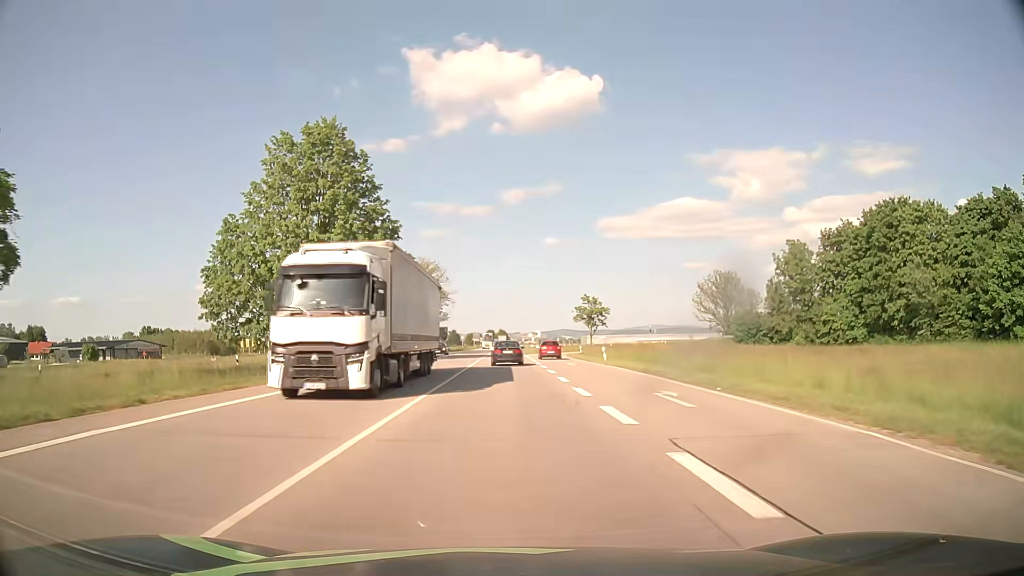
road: primary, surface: asphalt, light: Day
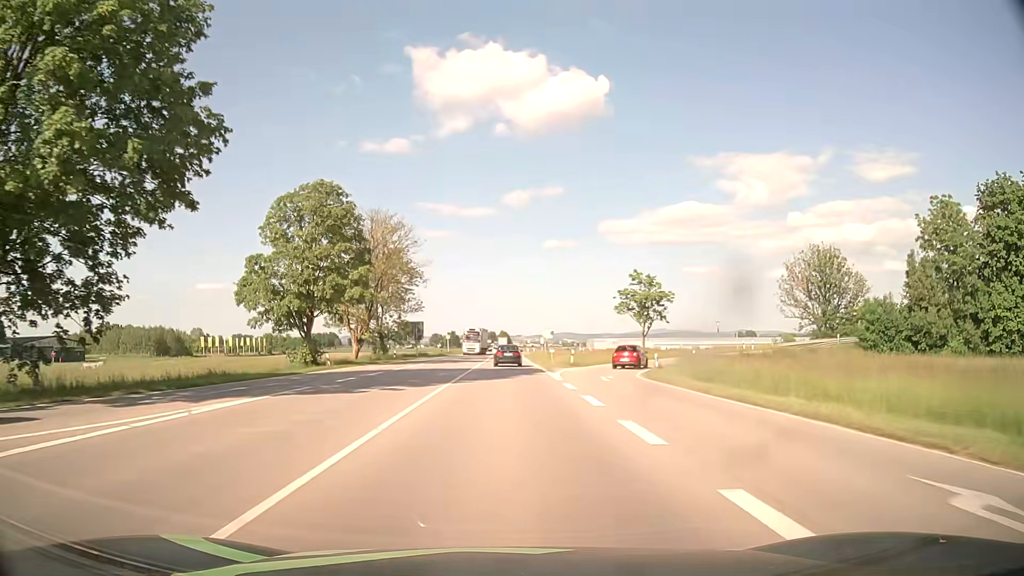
(-0.1, +37.9) m; 0°
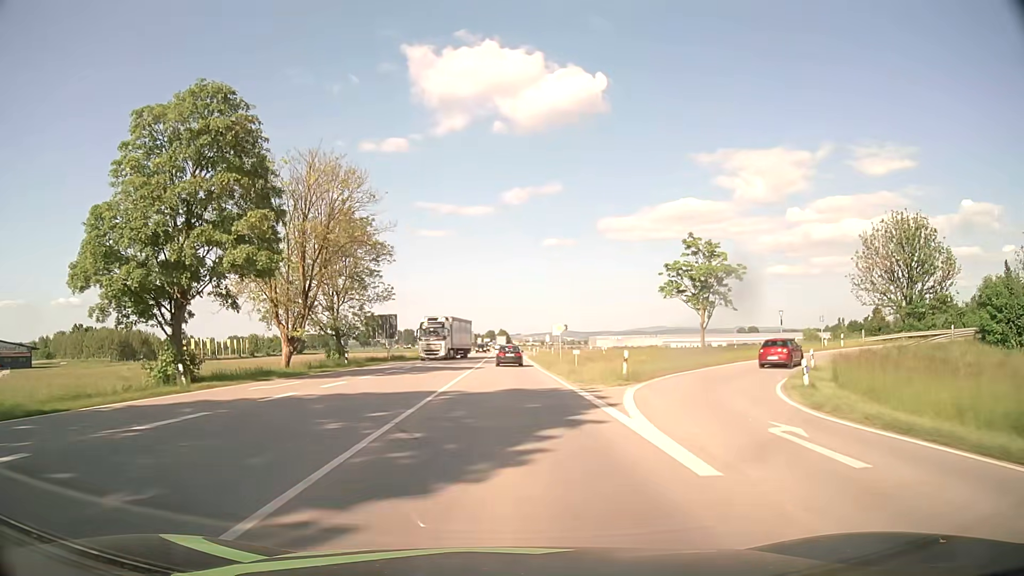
(0.0, +19.8) m; 0°
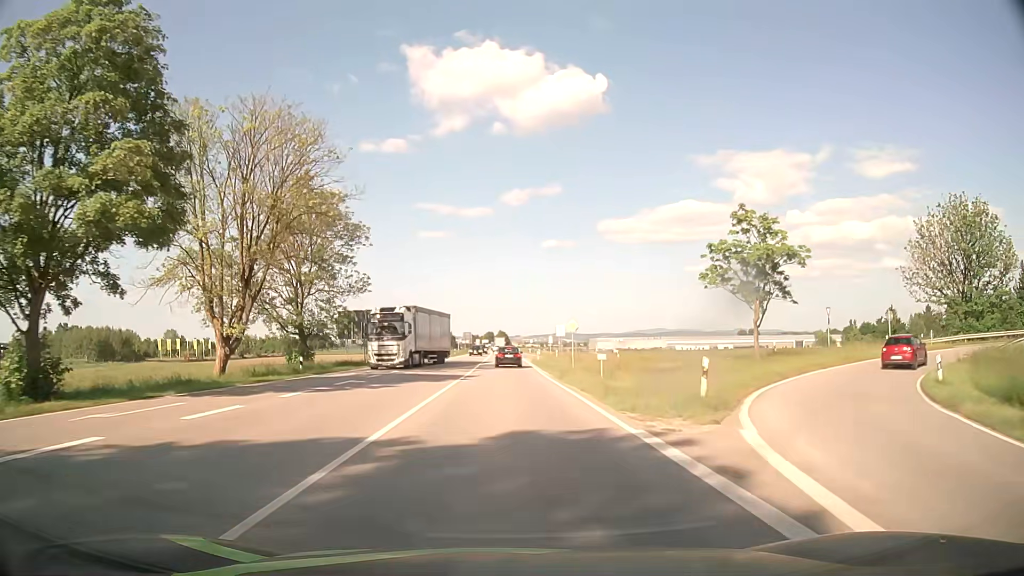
(0.0, +10.1) m; 0°
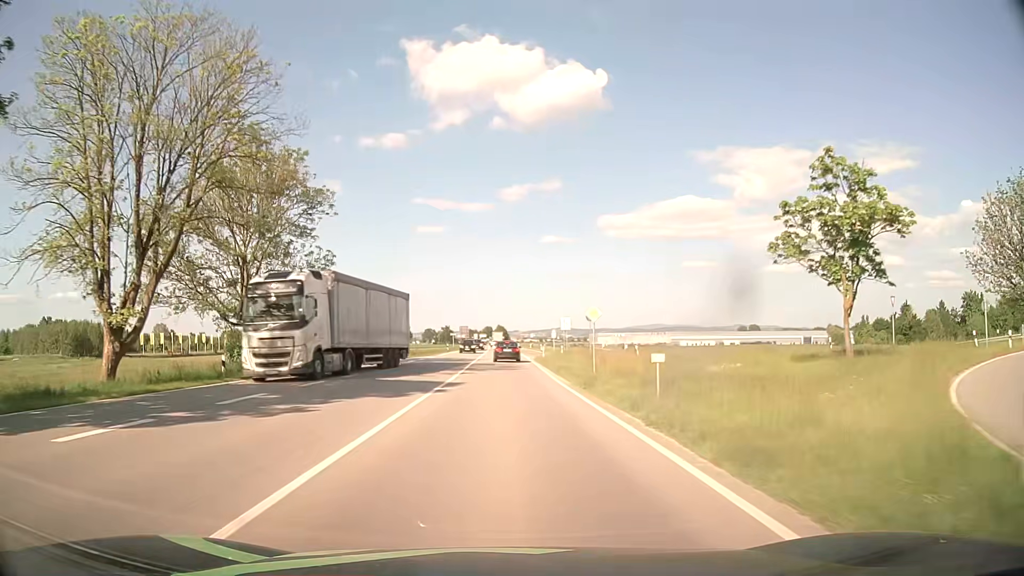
(0.0, +10.1) m; 0°
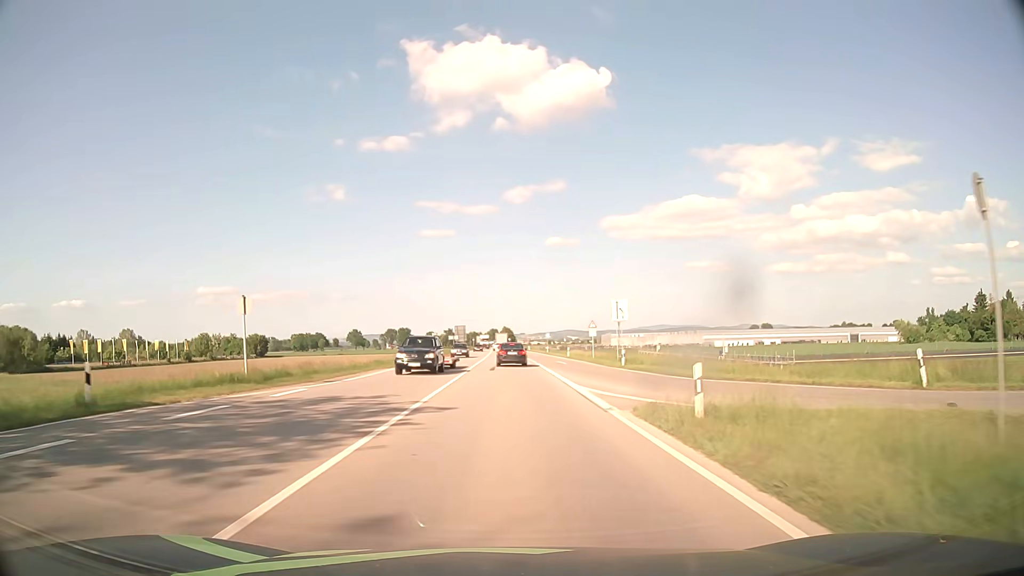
(-0.2, +38.3) m; 0°
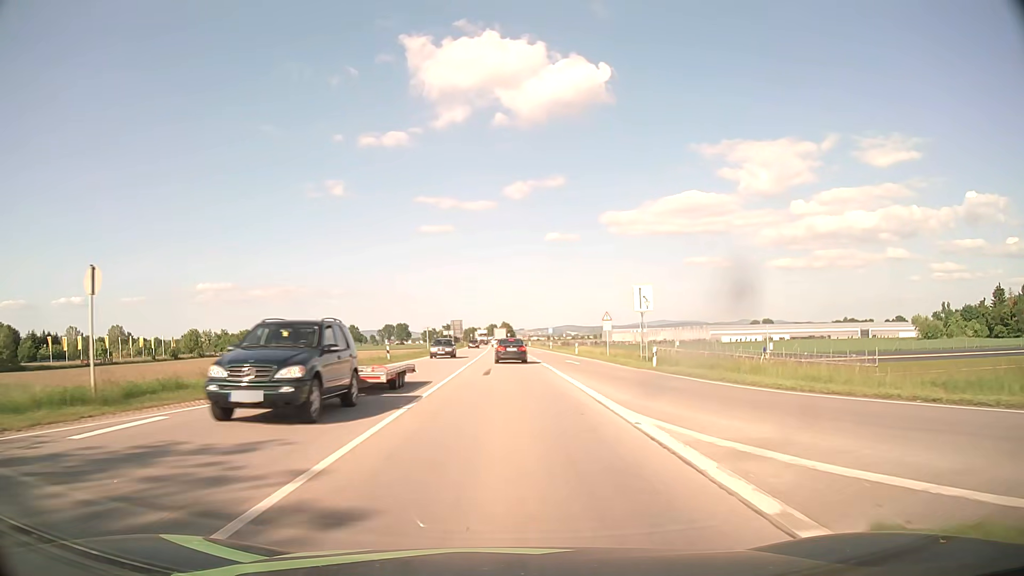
(0.0, +8.8) m; 0°
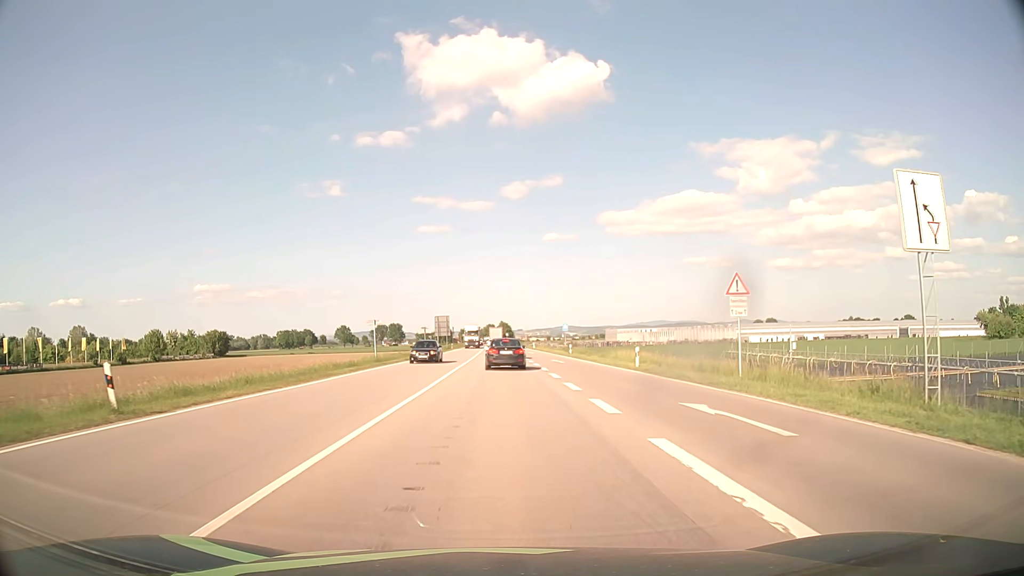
(0.0, +28.6) m; 0°
(0, +10) (0, +20) (0, +30) (0, +40) (0, +50) (0, +60) (-1, +70) (-1, +80) (-1, +90) (-1, +100) m
